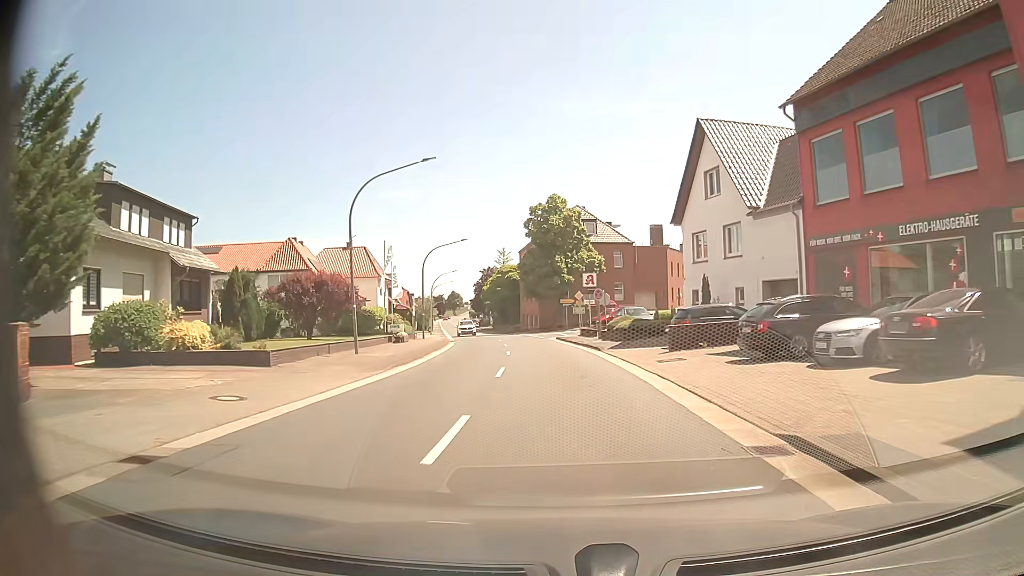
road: primary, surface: asphalt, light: Day
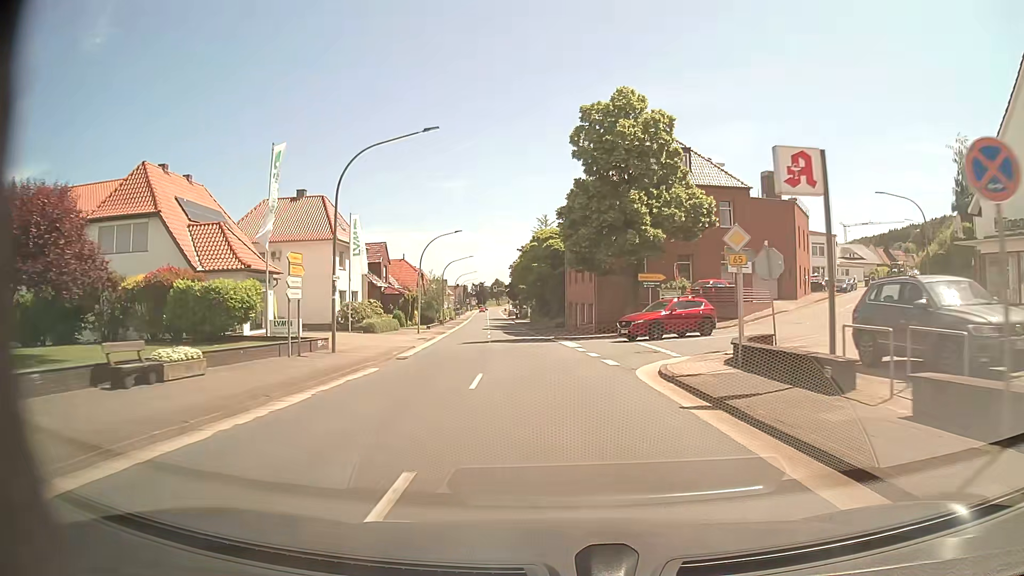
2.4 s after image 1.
(-1.0, +30.8) m; -4°
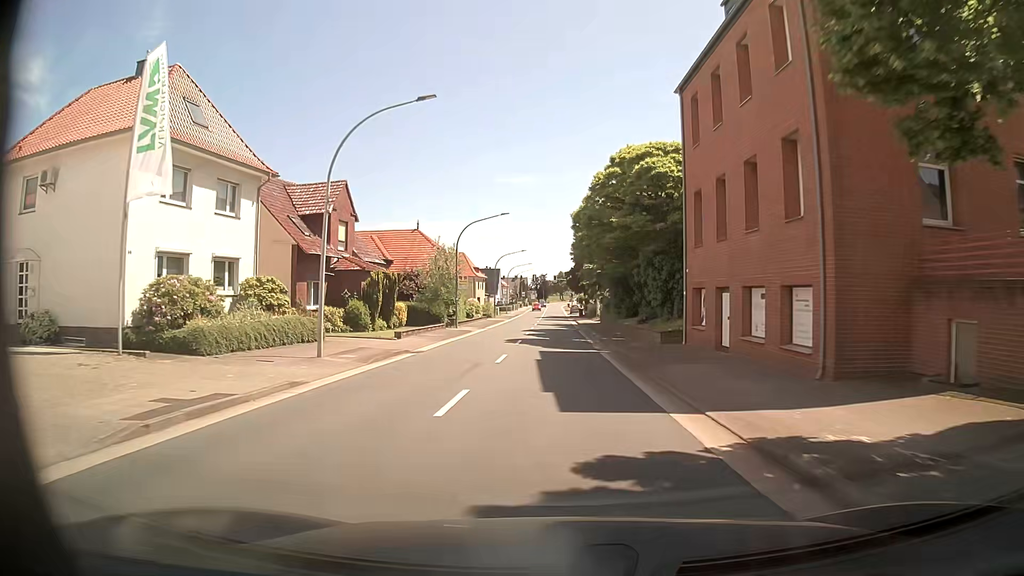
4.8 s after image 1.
(-1.4, +30.8) m; -5°
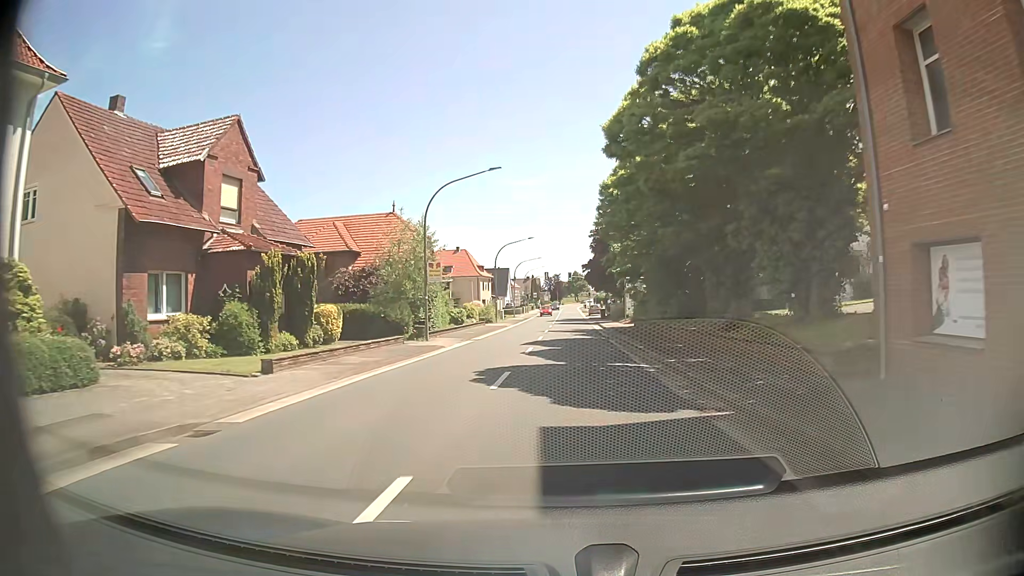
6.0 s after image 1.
(-0.2, +15.4) m; -1°
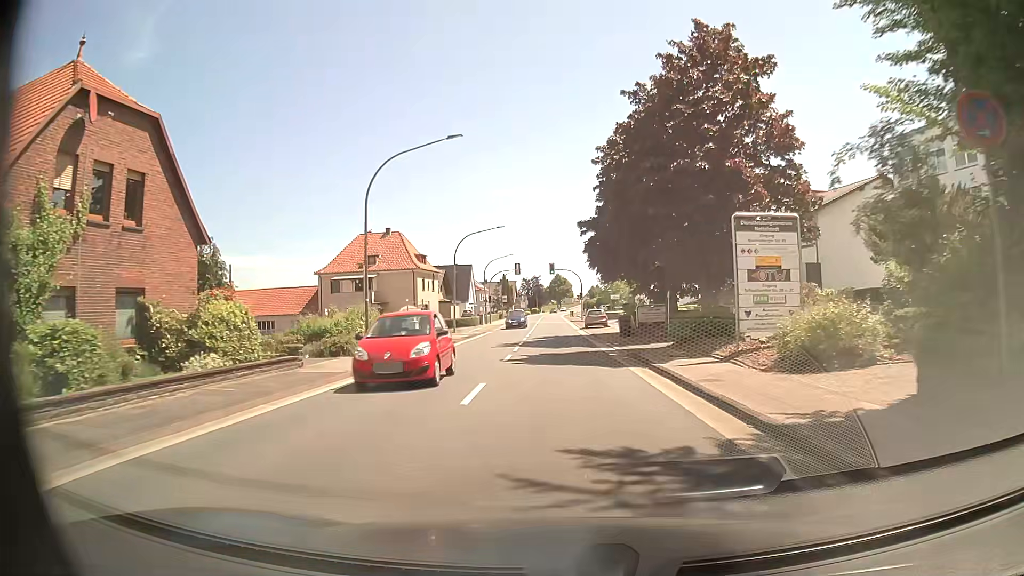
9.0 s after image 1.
(+0.4, +38.1) m; +2°
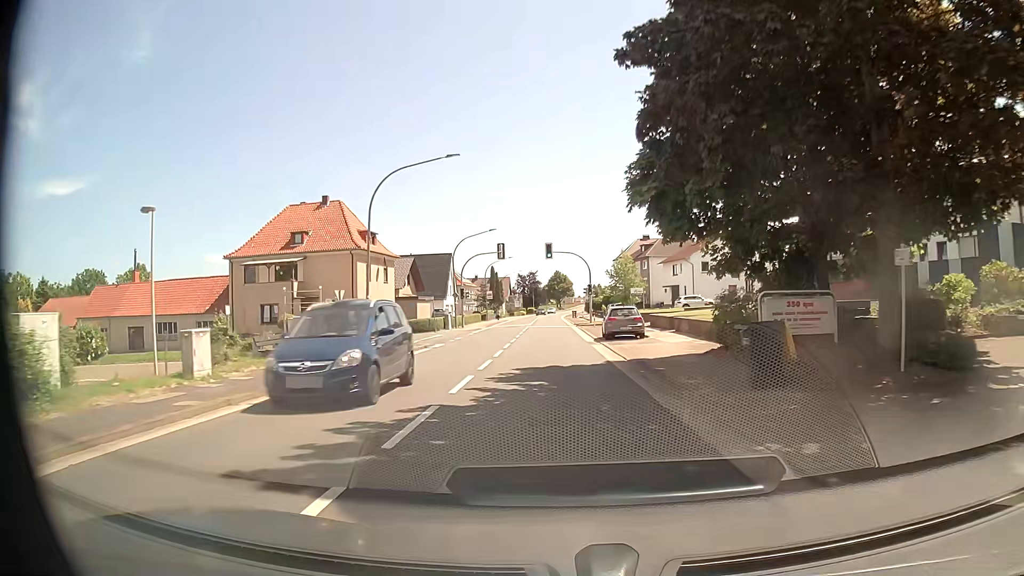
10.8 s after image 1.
(-0.3, +22.8) m; -1°
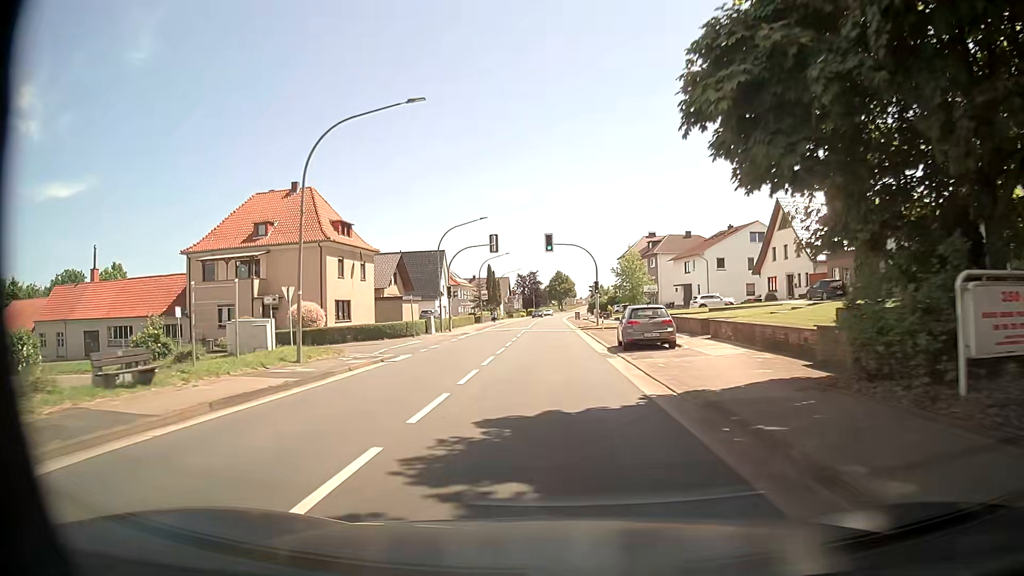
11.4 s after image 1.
(0.0, +7.6) m; -1°
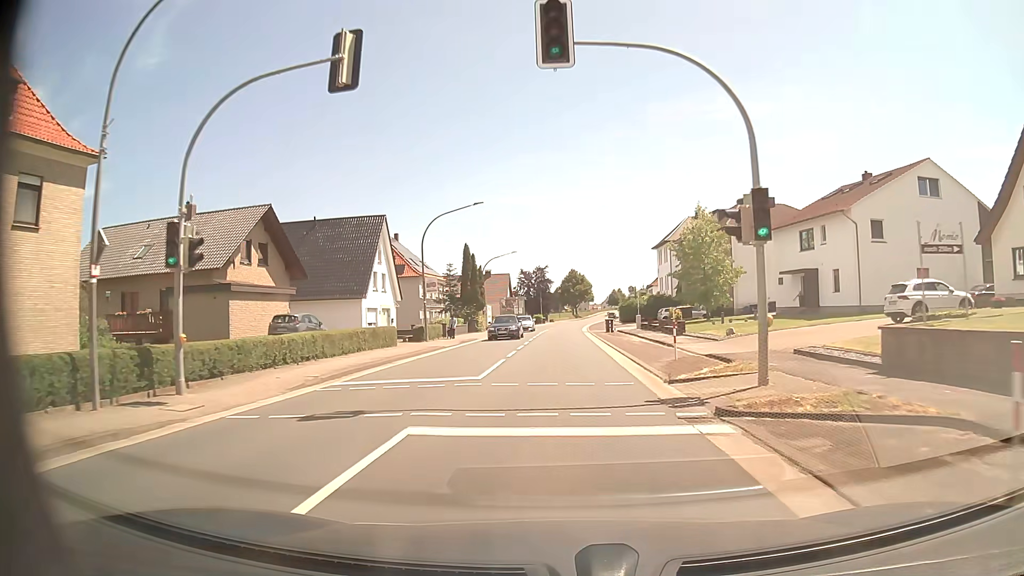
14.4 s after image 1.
(+0.2, +38.0) m; 0°
(0, +10) (0, +20) (0, +30) (0, +40) (0, +50) (+1, +60) (+1, +70) (+1, +80) (+2, +90) (+3, +100) m
